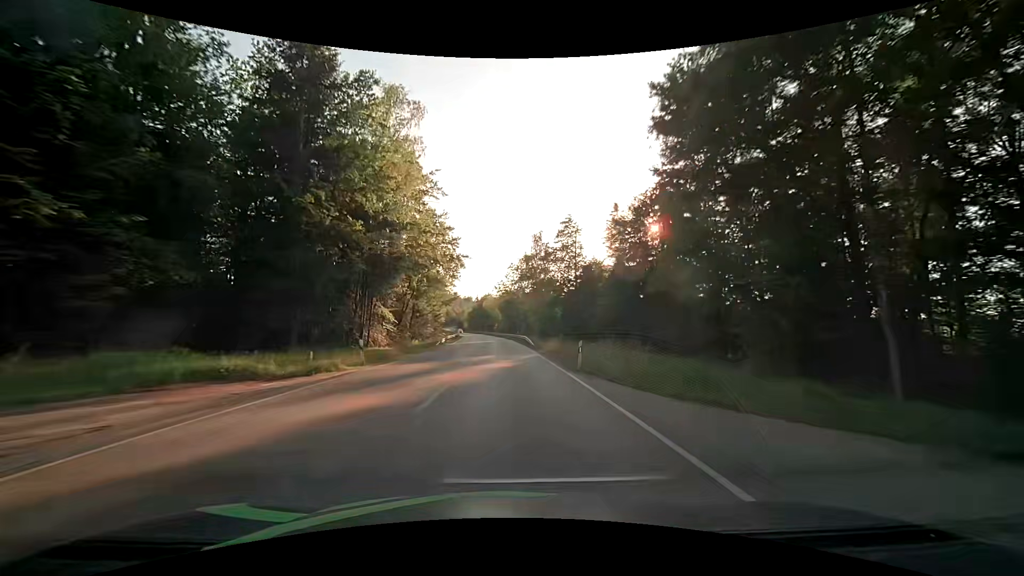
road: secondary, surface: asphalt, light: Day
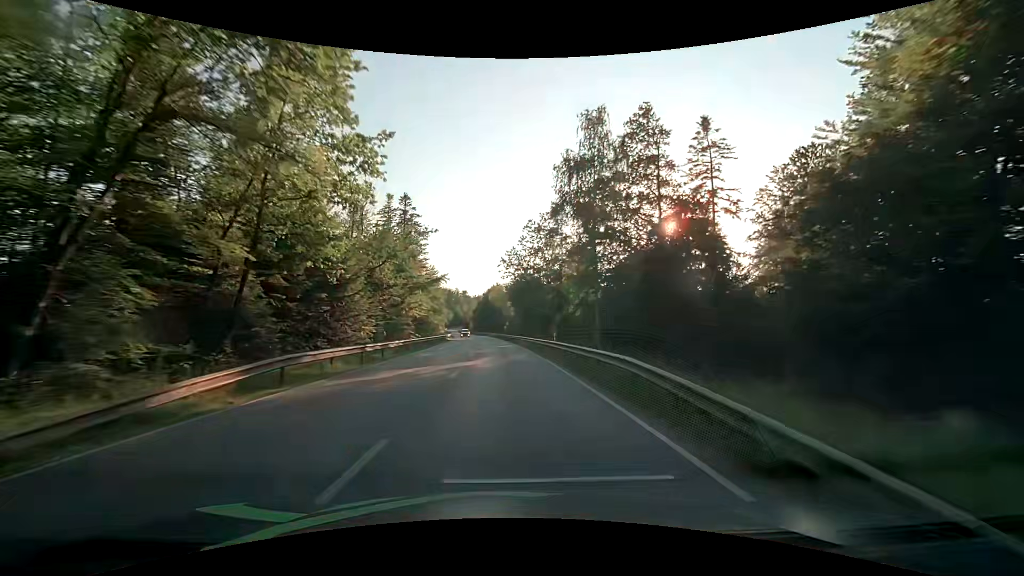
(-0.2, +42.5) m; -1°
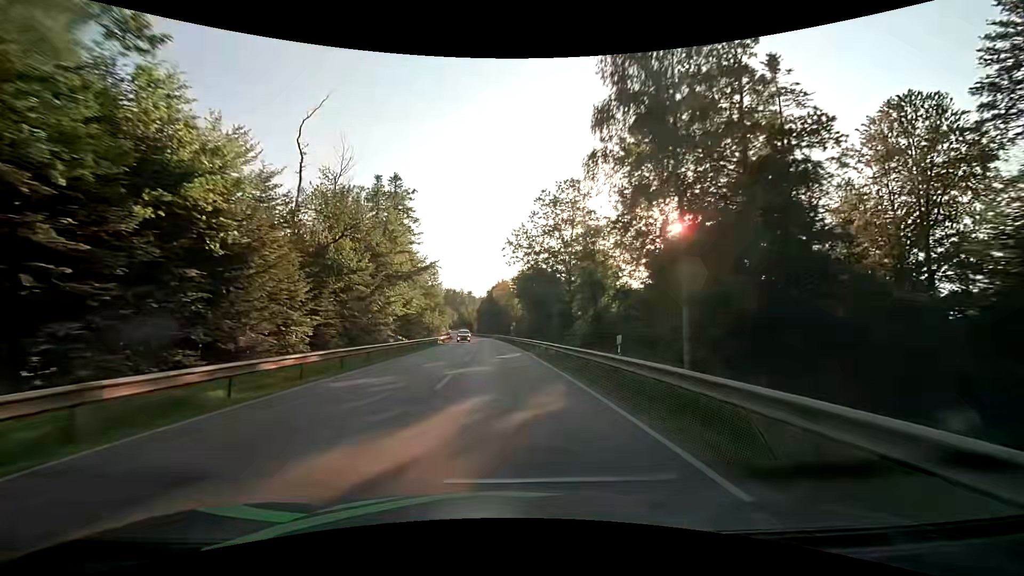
(-0.1, +14.7) m; -1°
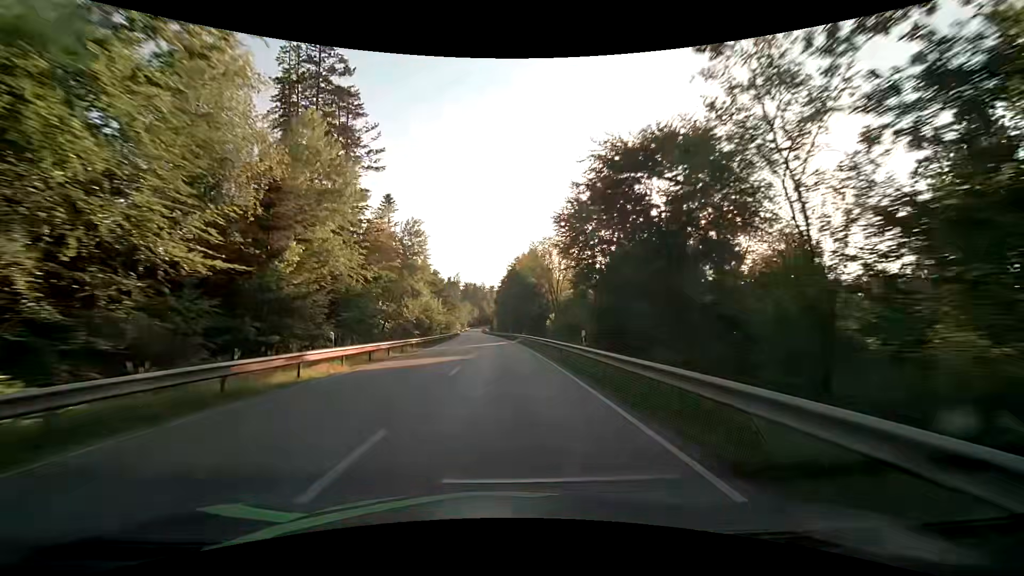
(-0.8, +45.0) m; -2°
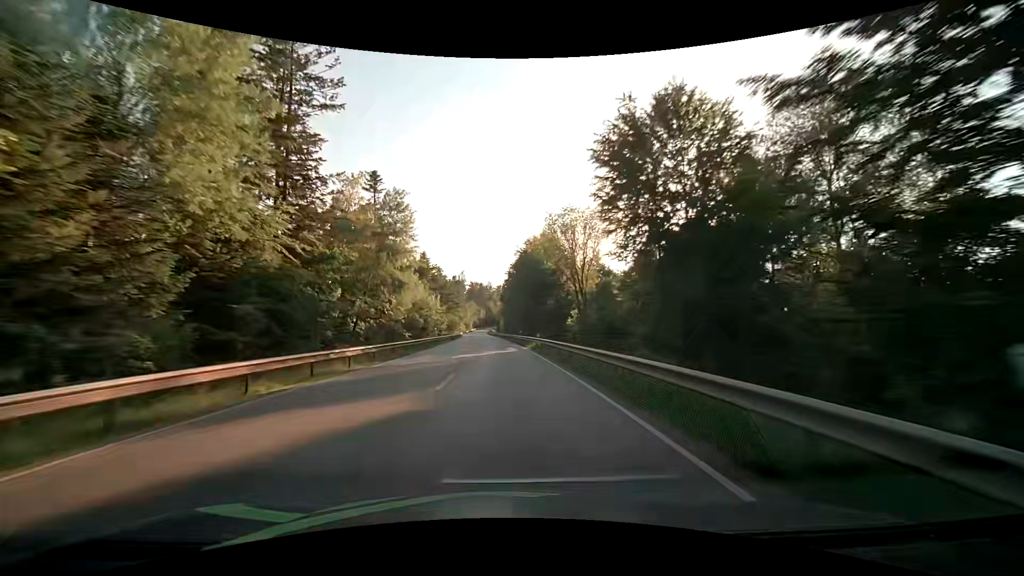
(-0.1, +15.3) m; -1°
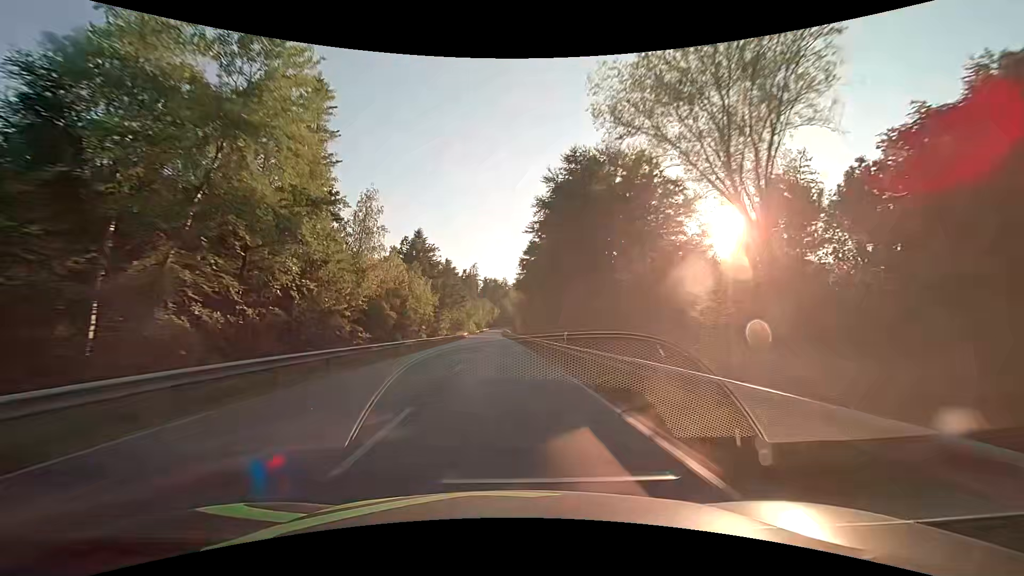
(-0.5, +30.7) m; -2°
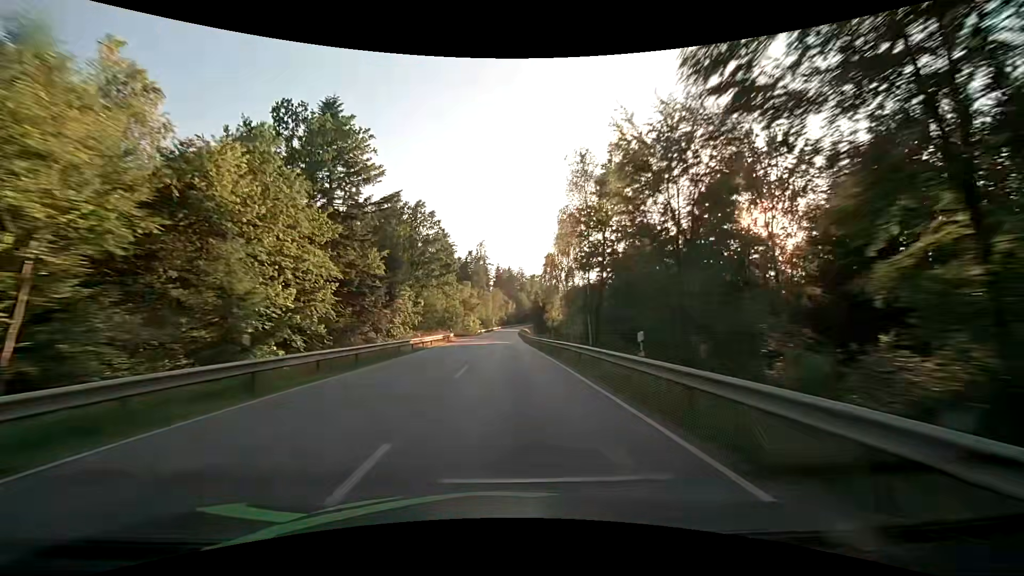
(-1.4, +62.1) m; -2°
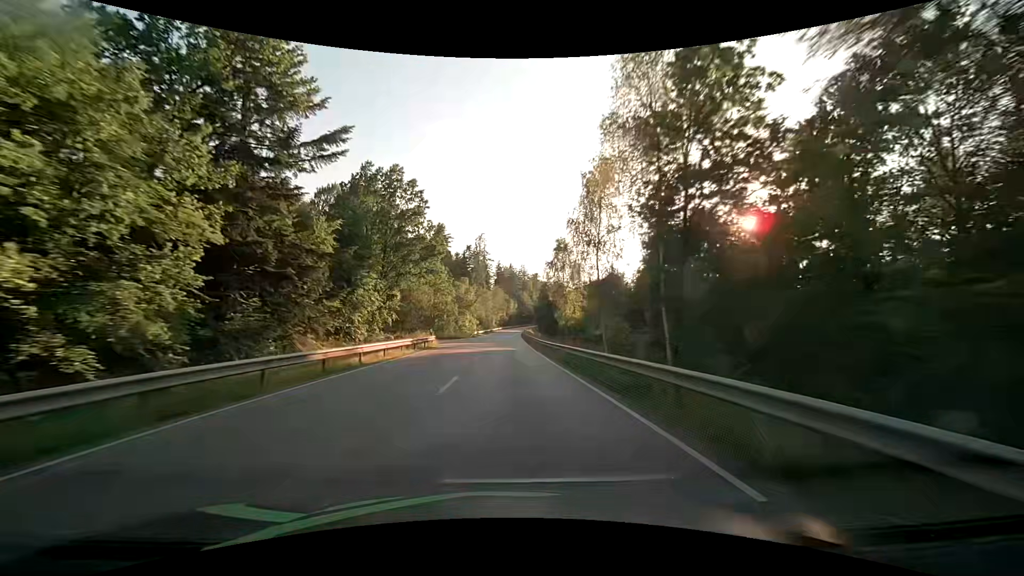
(0.0, +15.6) m; 0°
(0, +10) (0, +20) (0, +30) (0, +40) (0, +50) (0, +60) (0, +70) (0, +80) (0, +90) (0, +100) m
